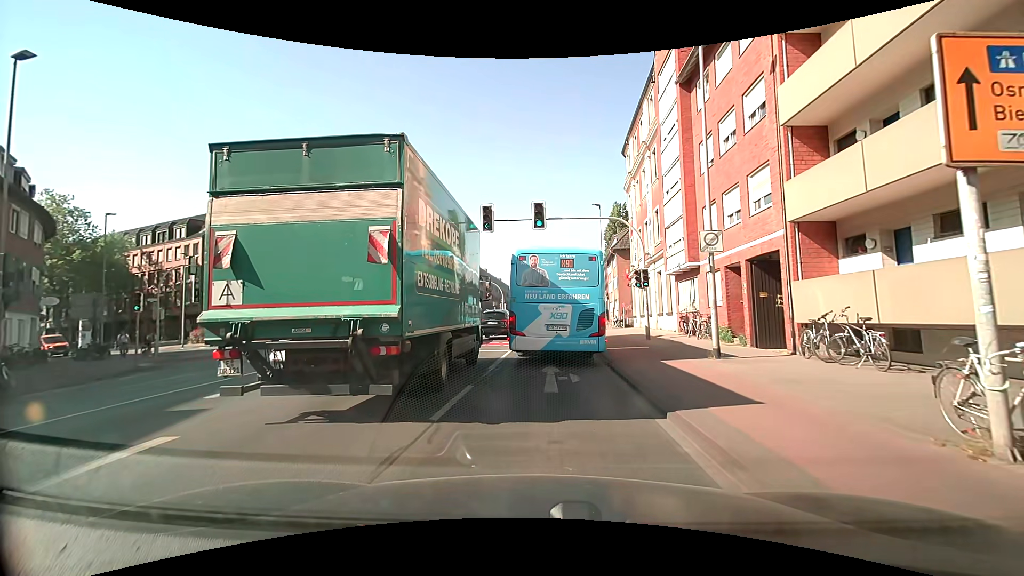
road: secondary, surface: asphalt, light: Day
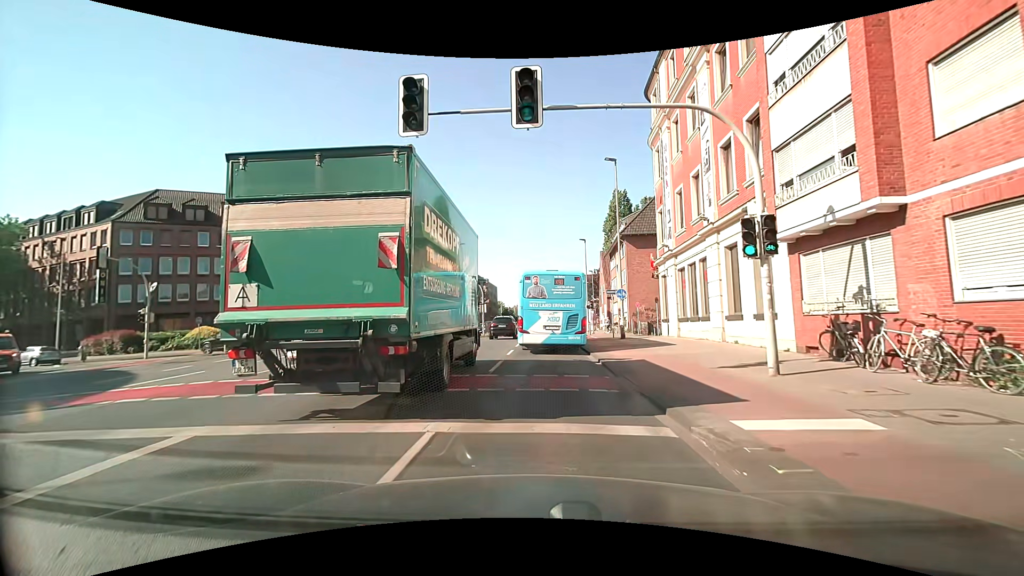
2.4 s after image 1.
(+0.2, +13.1) m; +2°
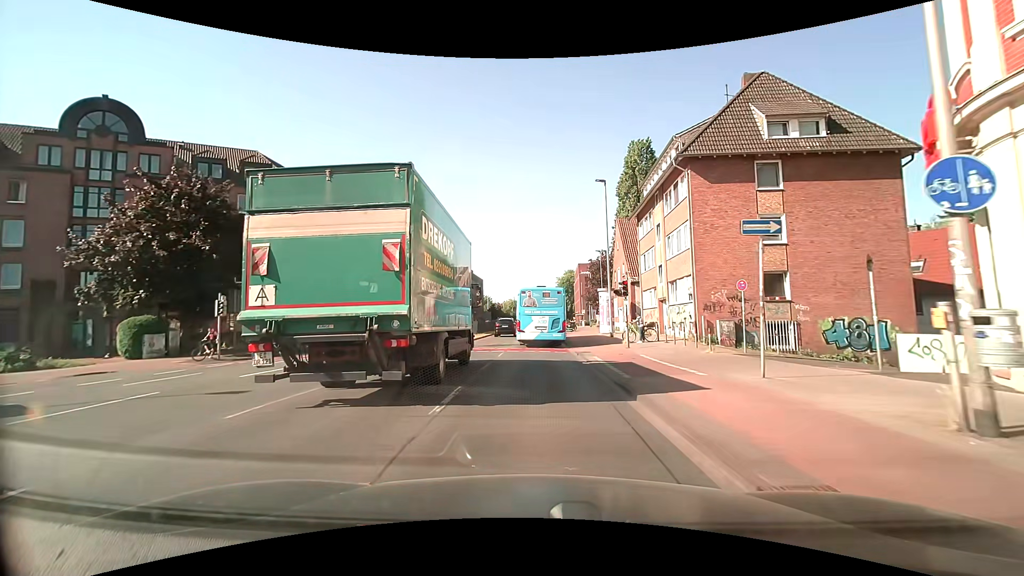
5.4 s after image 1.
(+0.1, +23.4) m; +1°
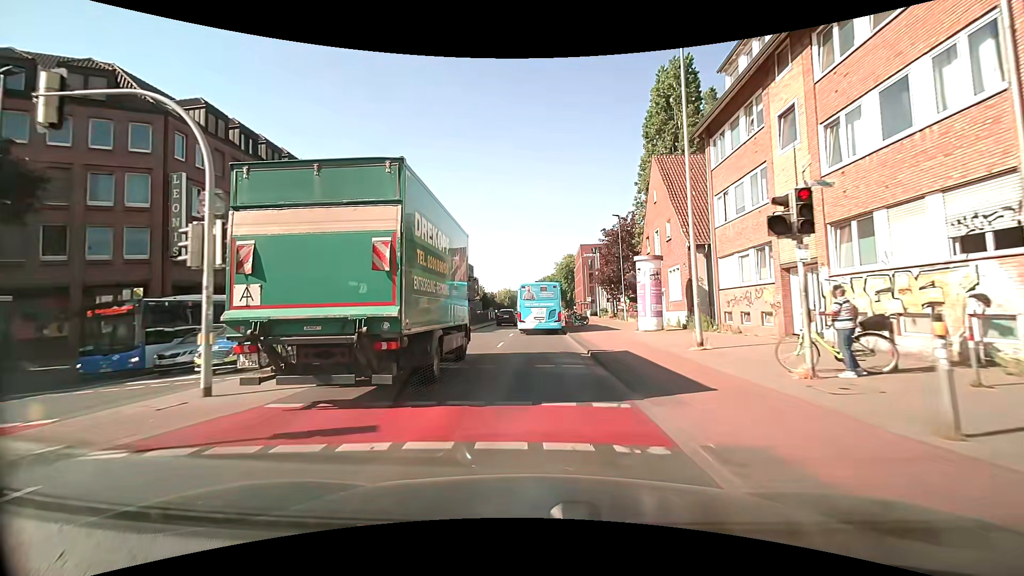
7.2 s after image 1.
(-0.1, +17.7) m; 0°
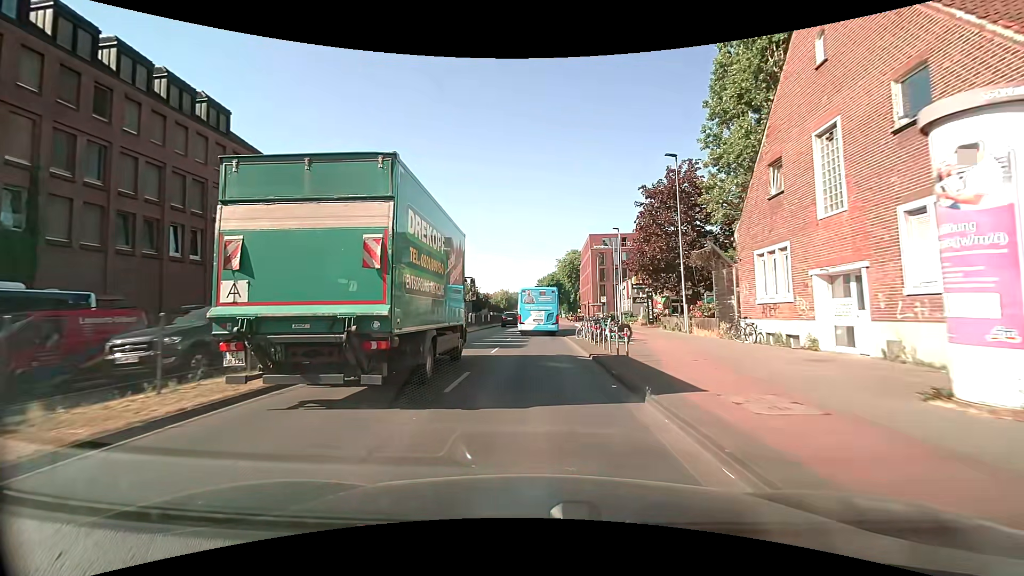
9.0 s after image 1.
(+0.2, +20.0) m; +1°
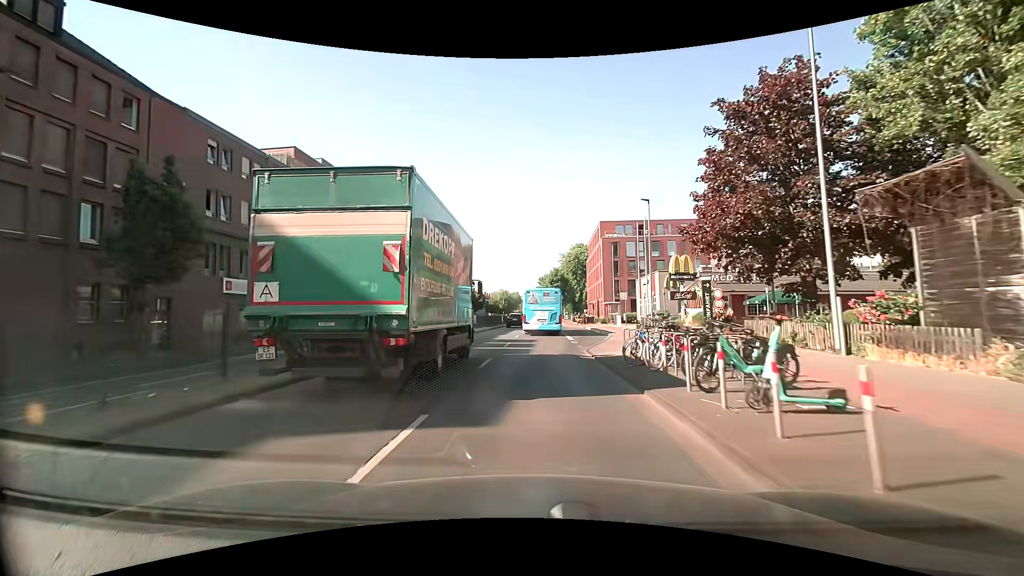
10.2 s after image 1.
(0.0, +14.0) m; -1°
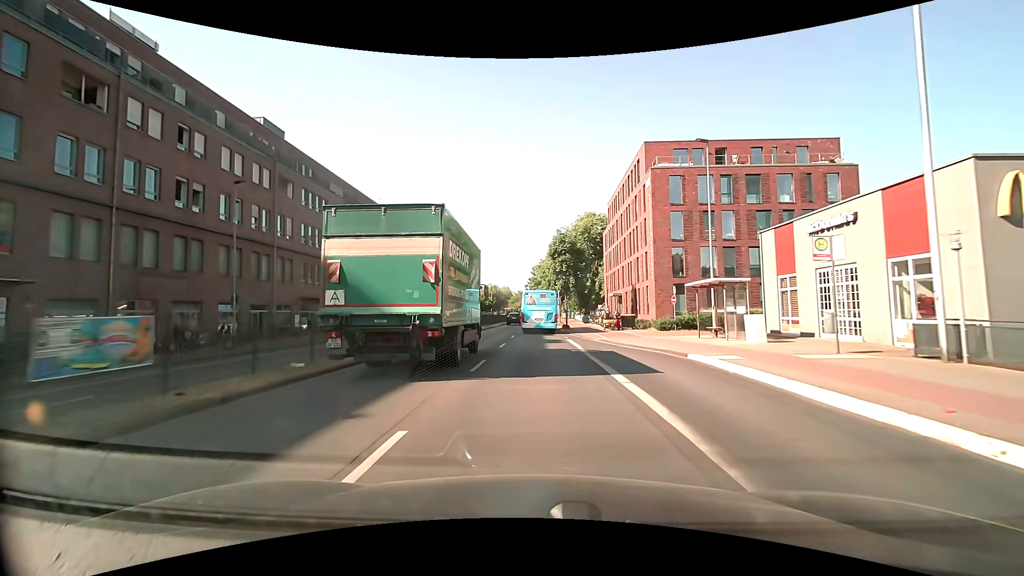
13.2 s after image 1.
(+0.6, +37.0) m; +1°
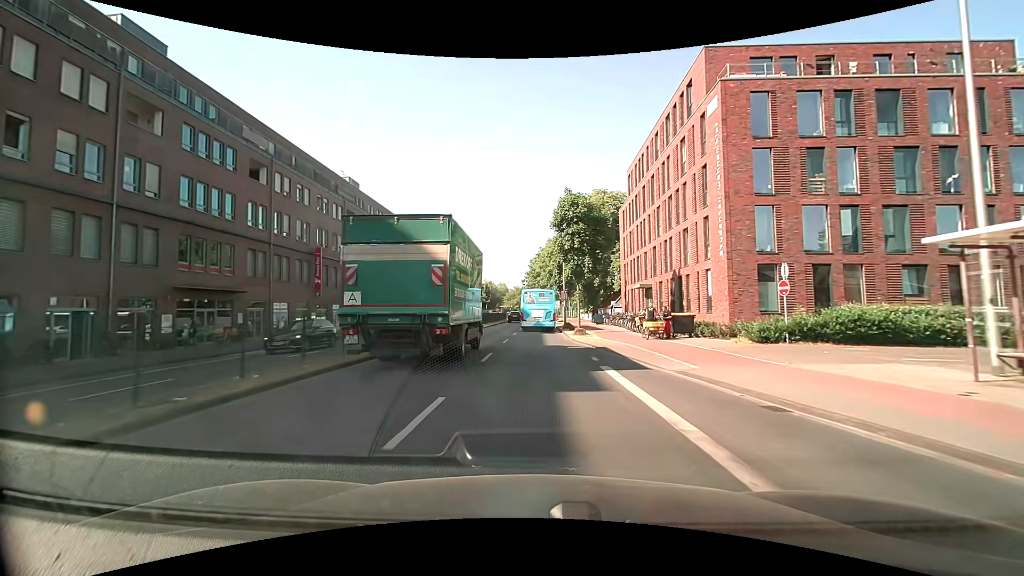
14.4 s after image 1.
(+0.1, +15.7) m; 0°
(0, +10) (0, +20) (0, +30) (0, +40) (0, +50) (0, +60) (+1, +70) (+1, +80) (+1, +90) (+1, +100) m
